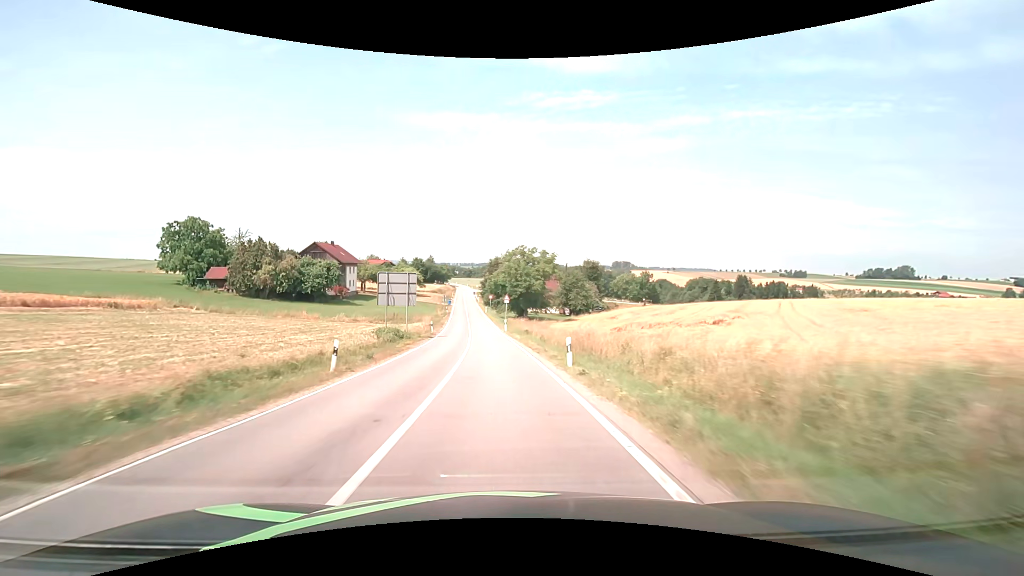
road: secondary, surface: asphalt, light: Day
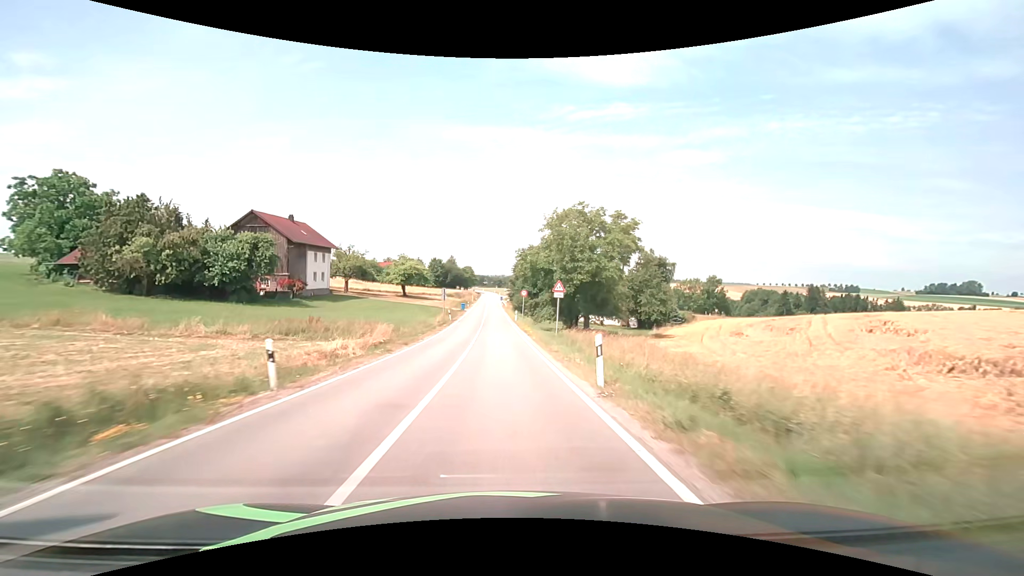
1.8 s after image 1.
(-1.5, +35.8) m; -4°
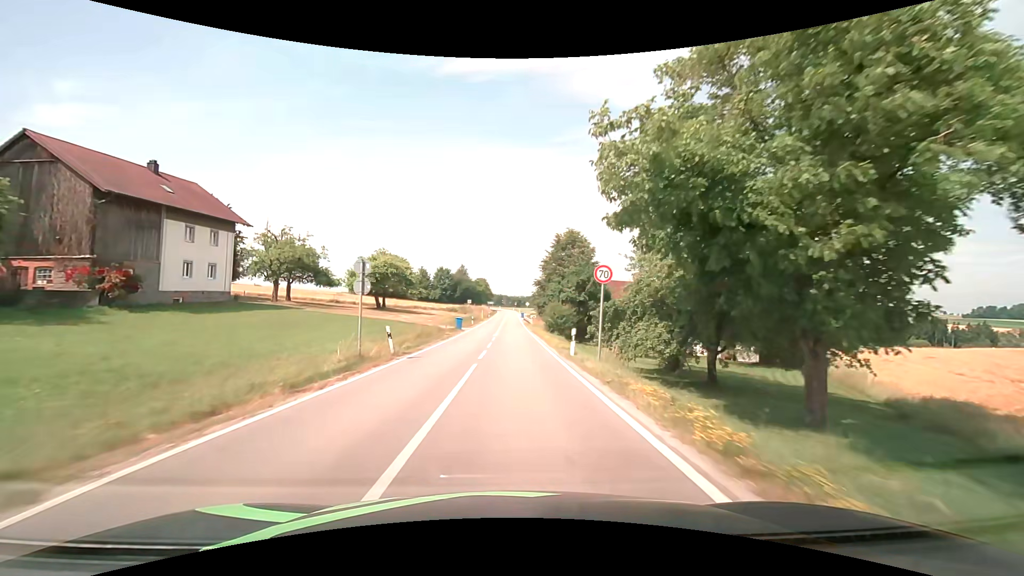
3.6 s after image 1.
(-0.8, +32.5) m; -2°
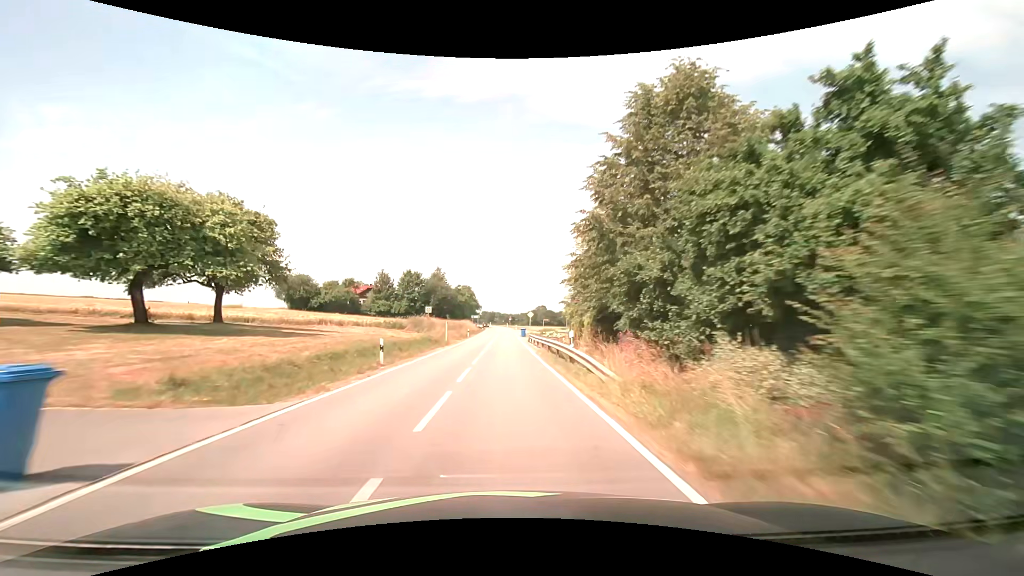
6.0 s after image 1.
(+0.4, +40.3) m; +1°
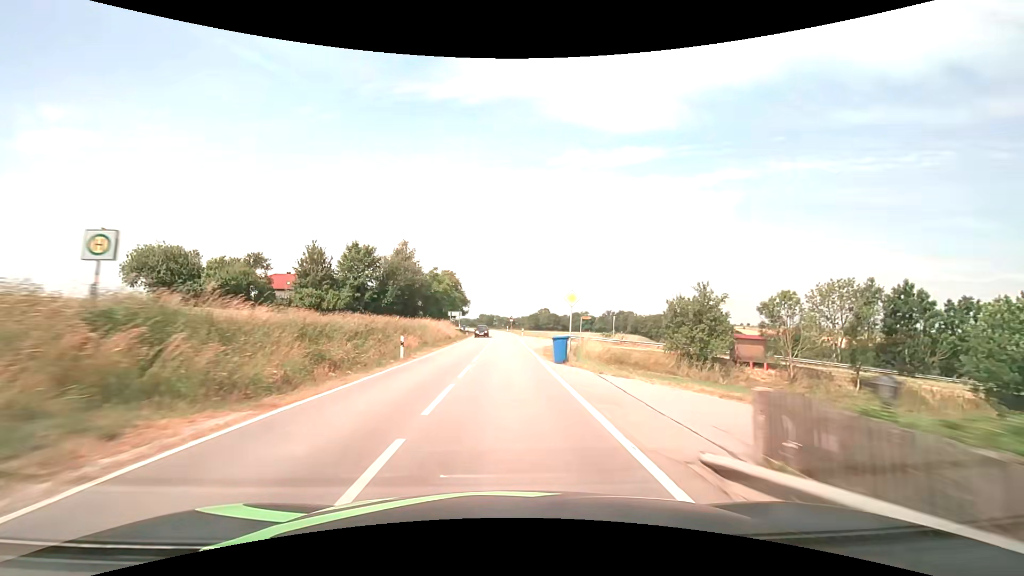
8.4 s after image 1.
(-0.1, +40.7) m; 0°
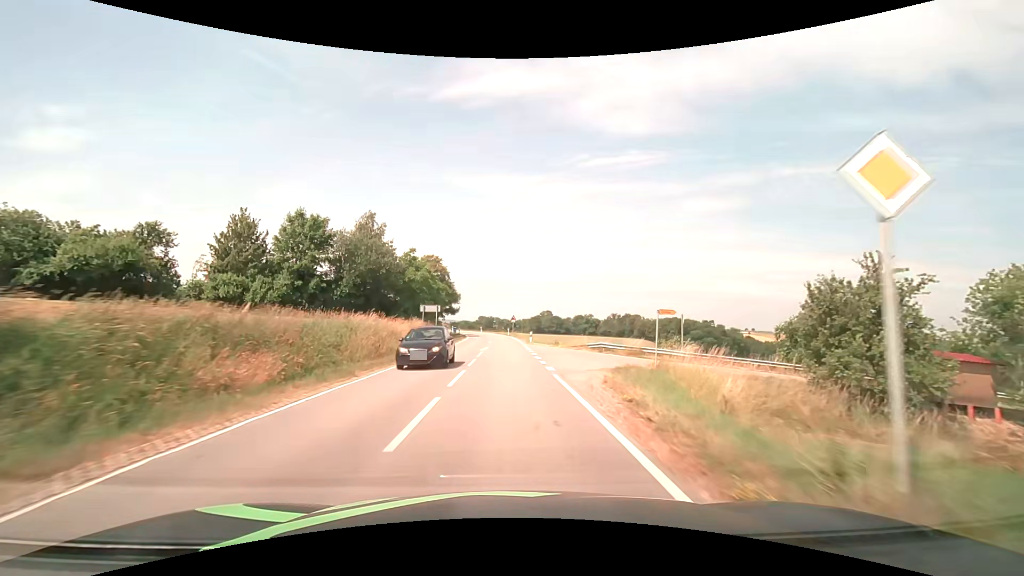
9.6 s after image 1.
(0.0, +20.3) m; 0°
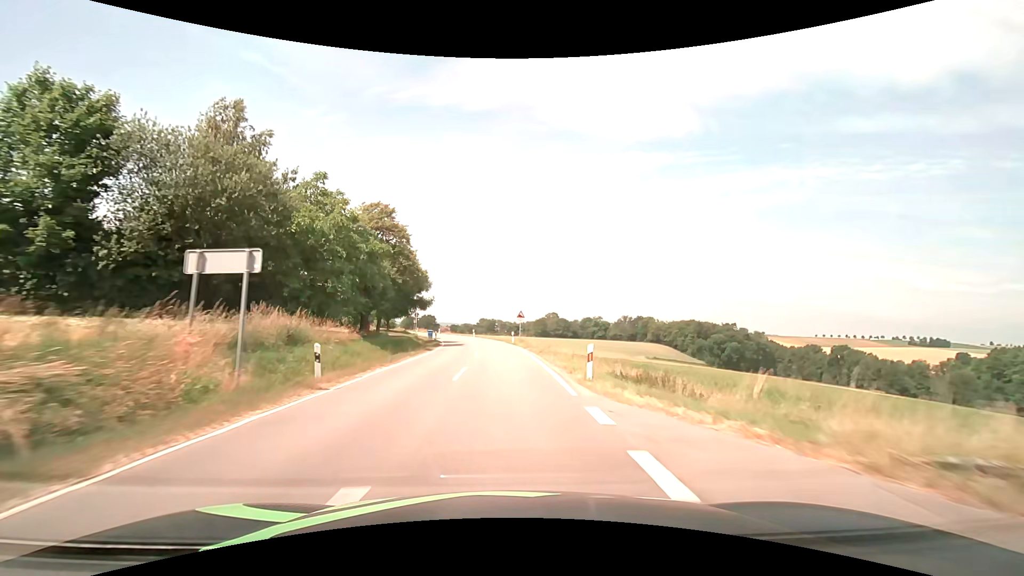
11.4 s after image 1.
(0.0, +29.8) m; 0°
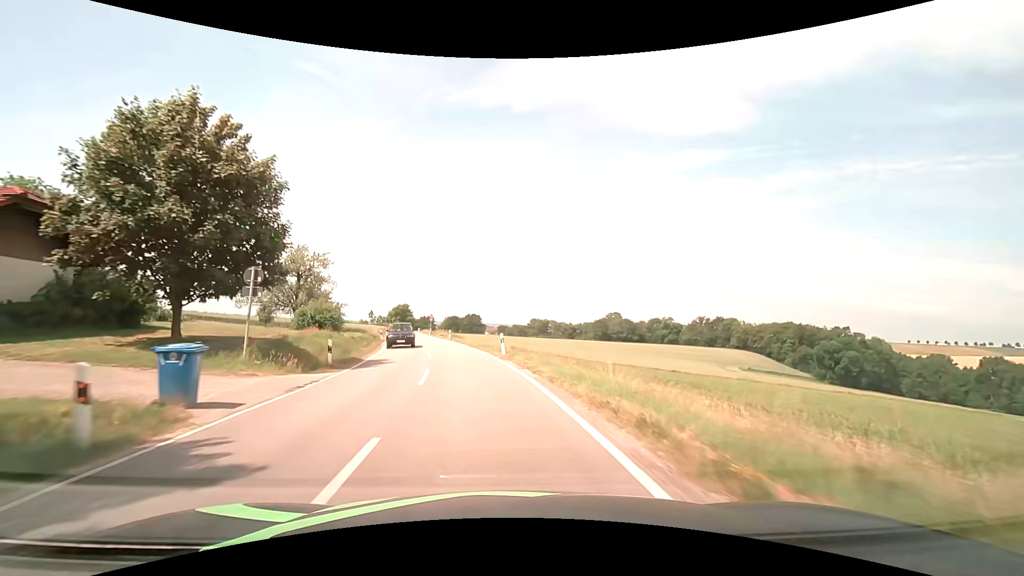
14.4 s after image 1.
(-1.8, +48.0) m; -6°
(0, +10) (-1, +20) (-3, +30) (-5, +40) (-8, +49) (-10, +59) (-12, +69) (-14, +79) (-17, +88) (-19, +98) m
